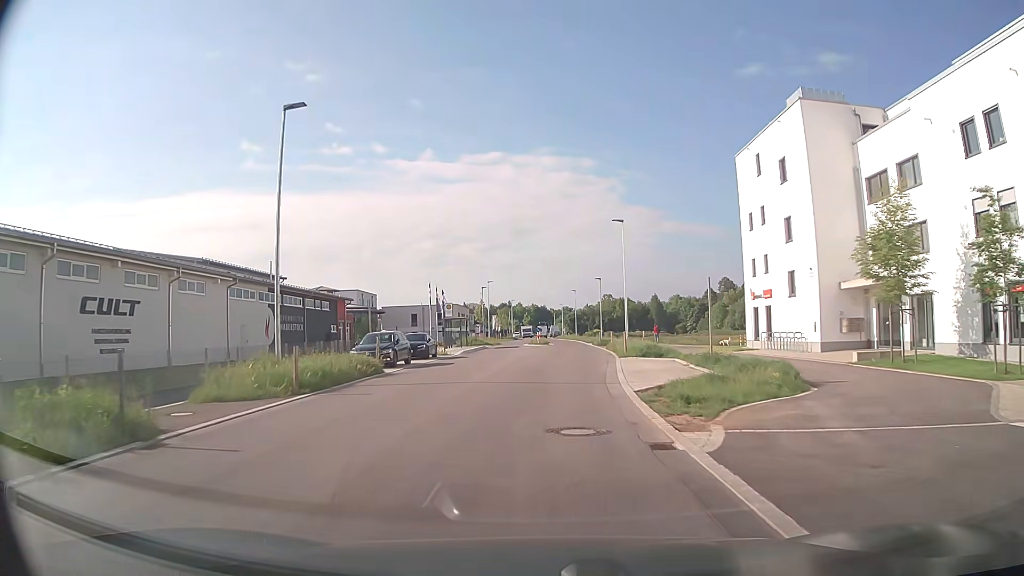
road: secondary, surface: asphalt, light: Day
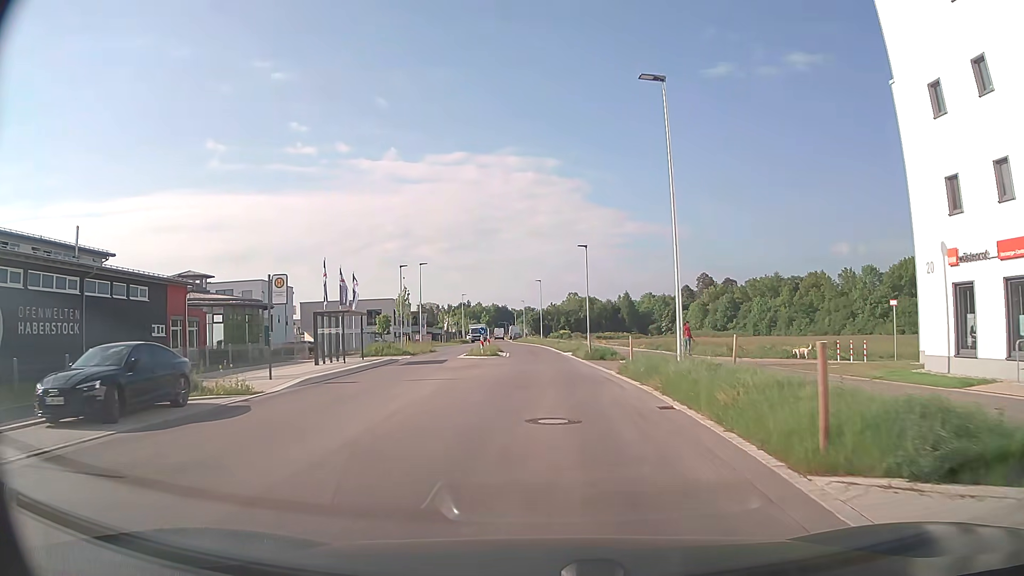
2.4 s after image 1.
(+0.6, +24.8) m; +3°
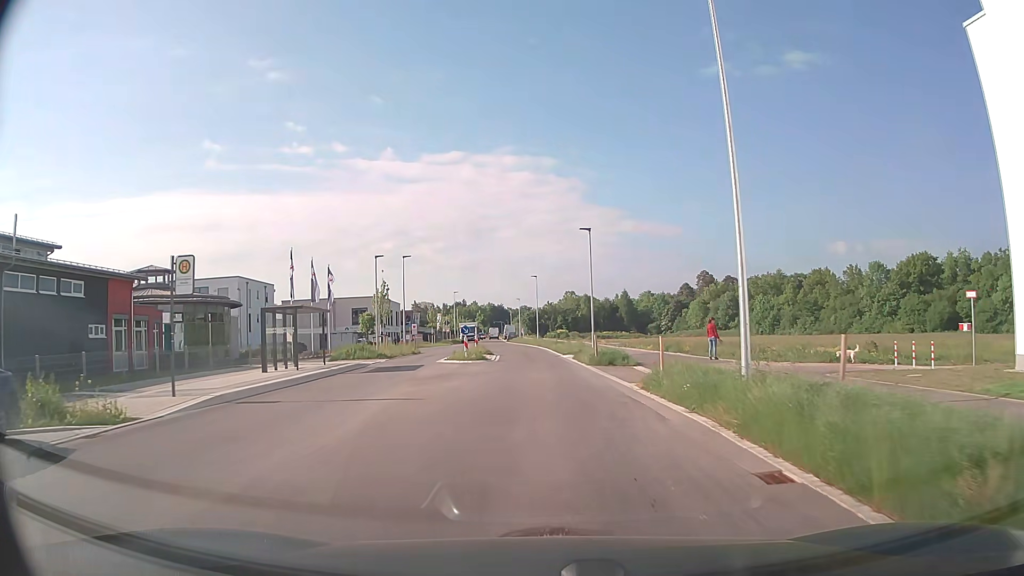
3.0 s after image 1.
(0.0, +5.9) m; 0°
(0, +10) (0, +20) (-1, +30) (-1, +40) (-2, +50) (-3, +60) (-4, +70) (-6, +80) (-7, +90) (-8, +100) m
